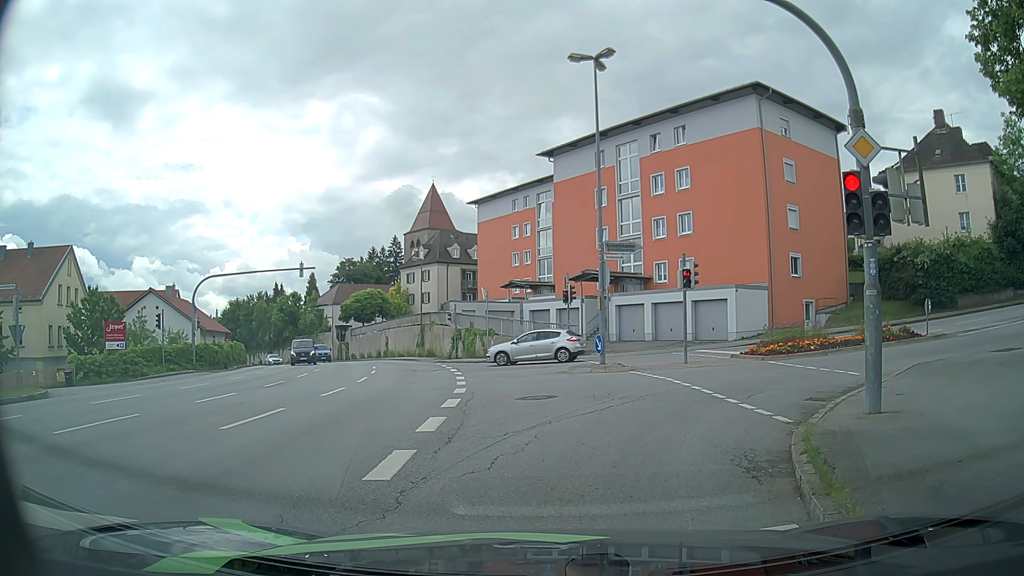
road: tertiary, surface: asphalt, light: Day
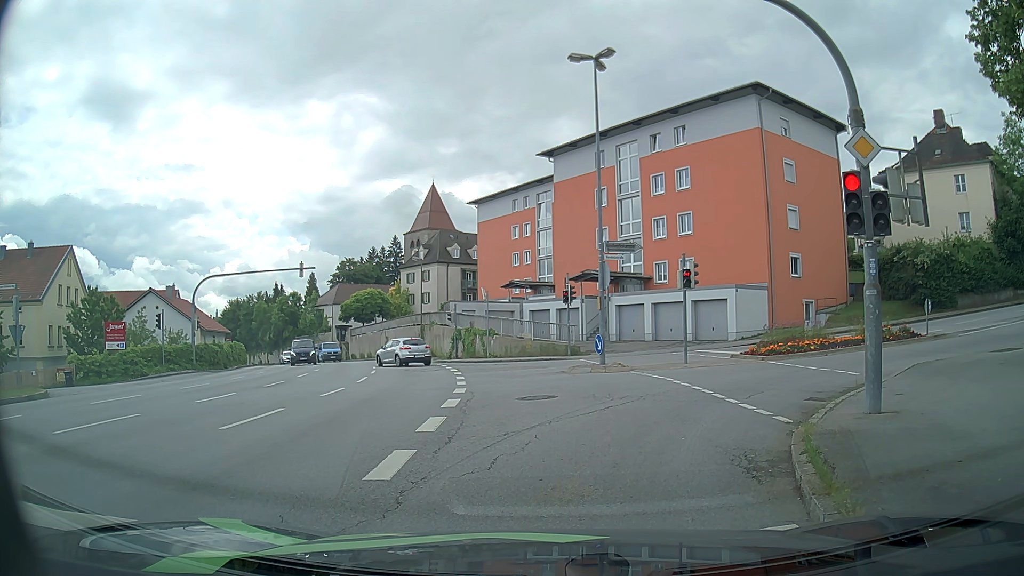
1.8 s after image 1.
(0.0, 0.0) m; 0°
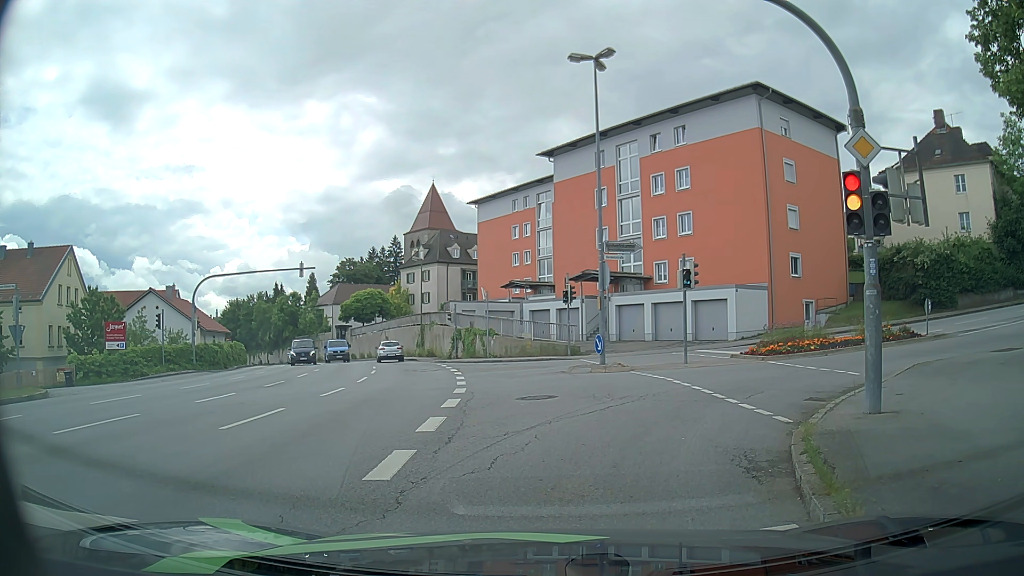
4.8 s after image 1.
(0.0, 0.0) m; 0°
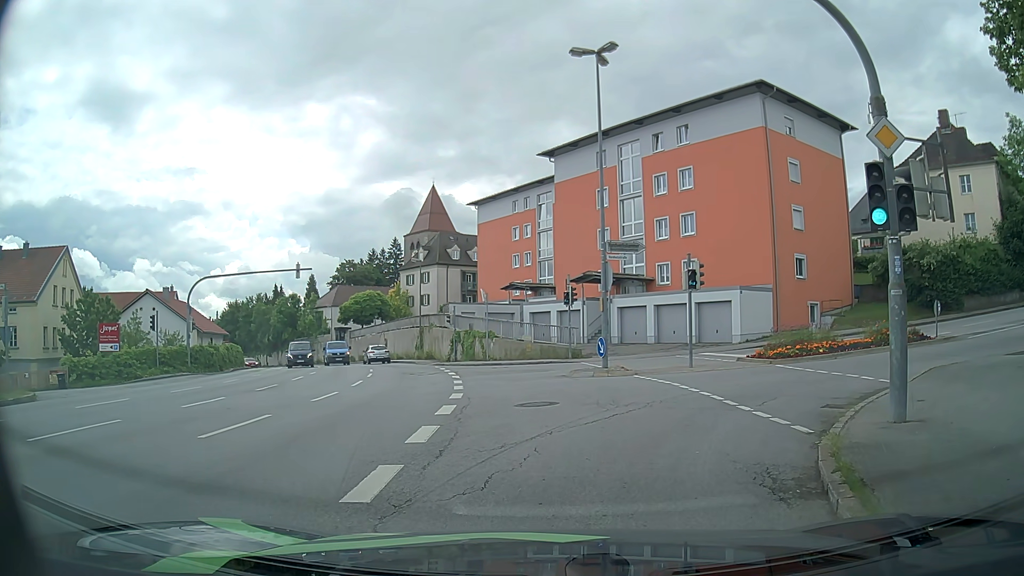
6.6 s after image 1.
(0.0, +0.7) m; 0°
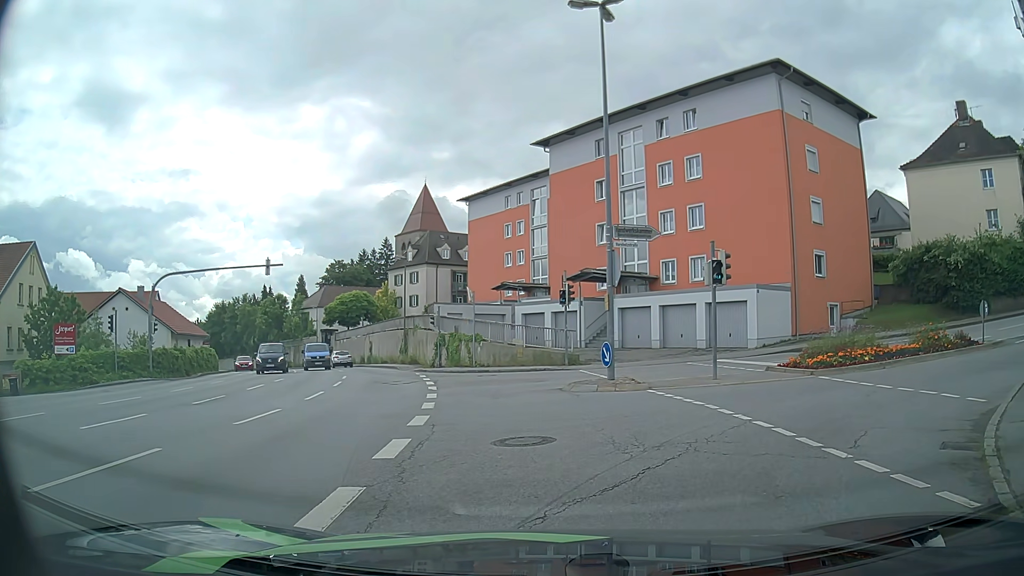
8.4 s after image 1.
(-0.1, +3.8) m; 0°
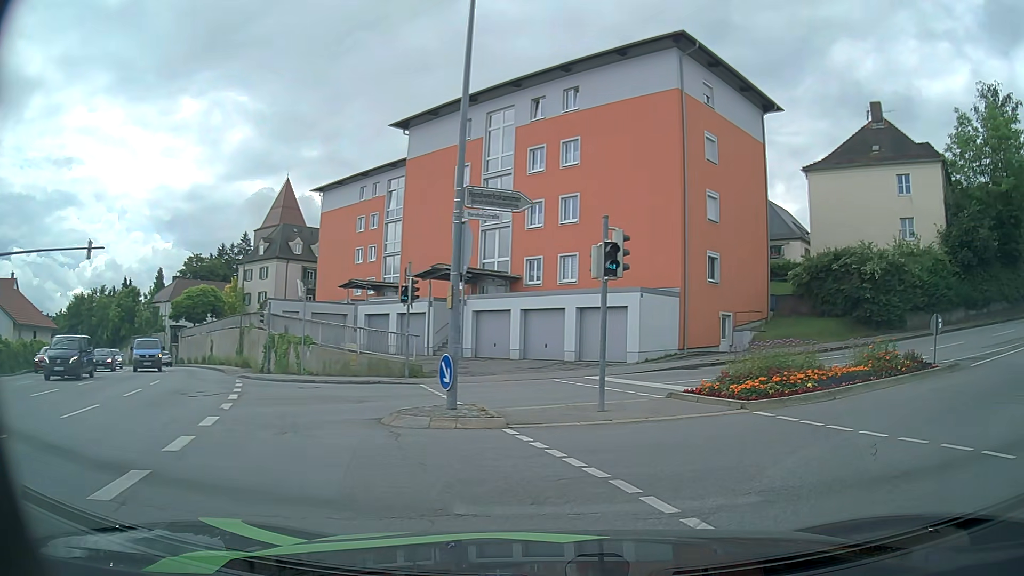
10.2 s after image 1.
(+0.3, +5.2) m; +9°
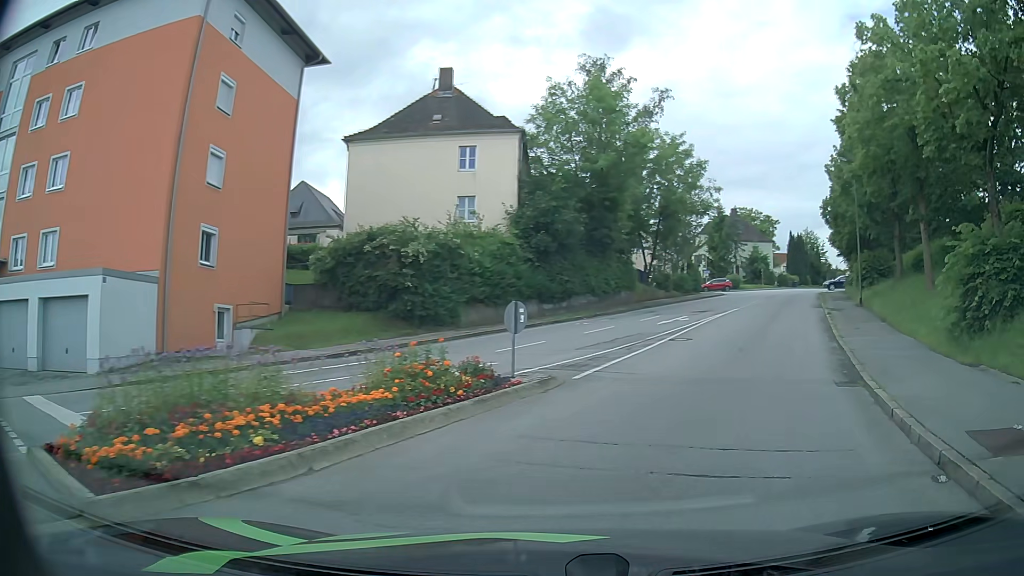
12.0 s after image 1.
(+2.7, +6.8) m; +40°
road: residential
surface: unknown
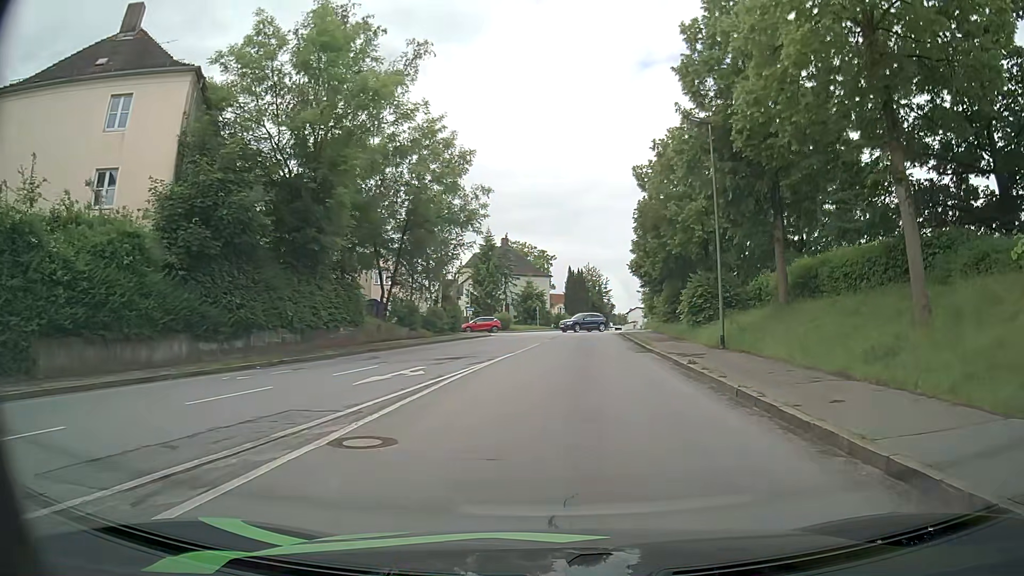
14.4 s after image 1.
(+3.2, +14.2) m; +20°
(0, +10) (+1, +20) (+2, +30) (+3, +40) (+4, +50) (+5, +60) (+6, +70) (+8, +80) (+10, +89) (+13, +99) m
